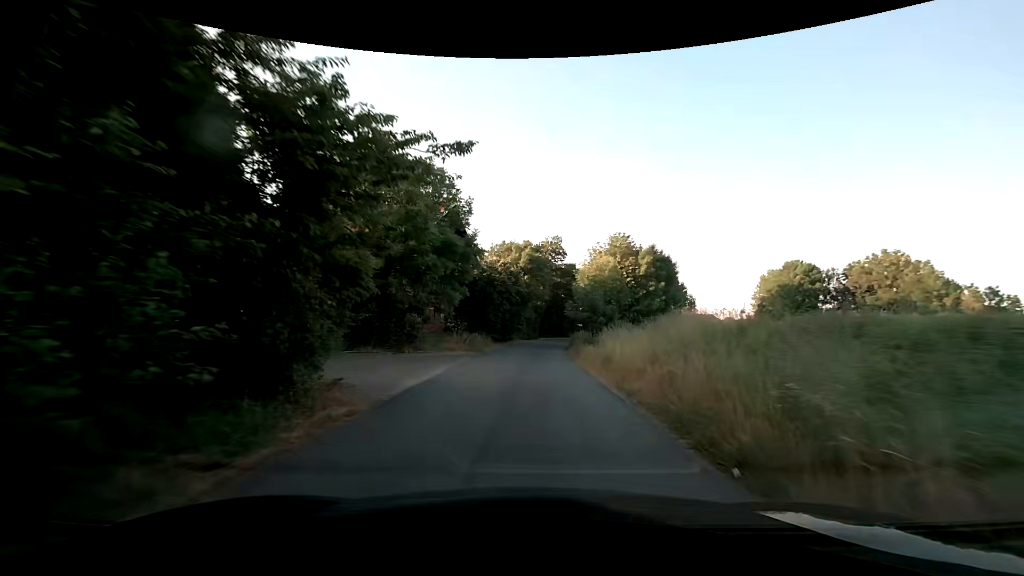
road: unclassified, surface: asphalt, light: Day
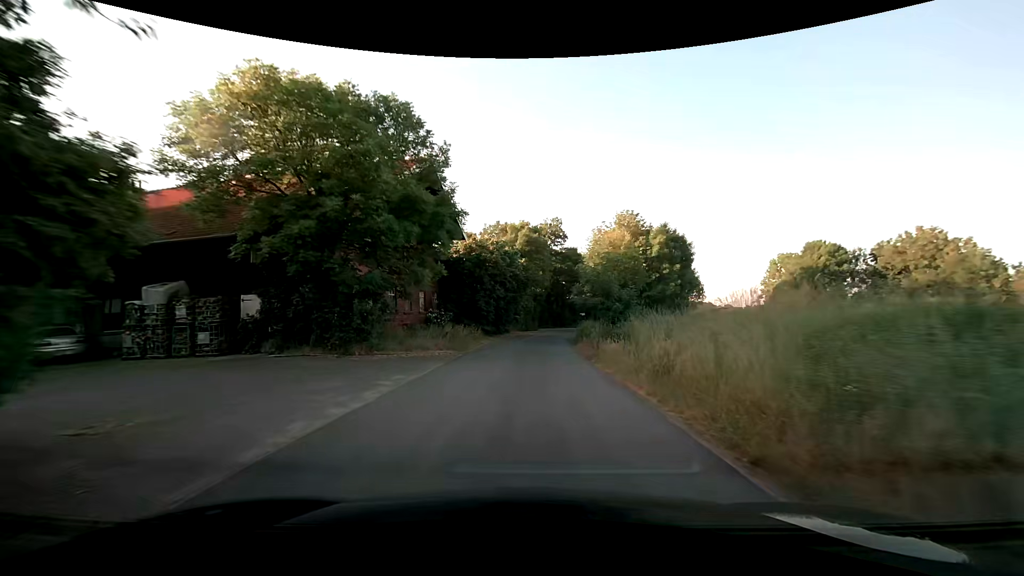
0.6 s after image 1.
(0.0, +6.8) m; 0°
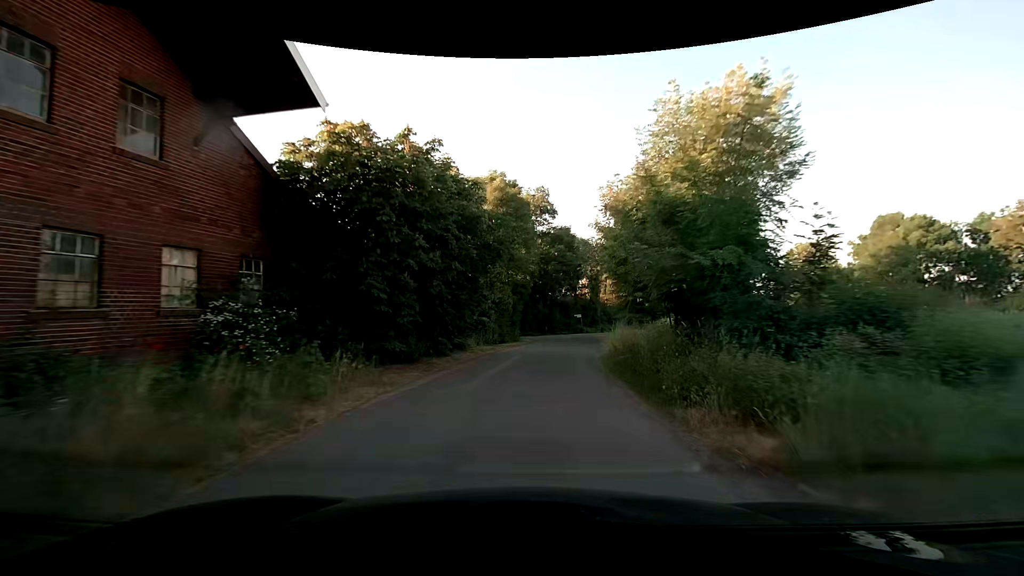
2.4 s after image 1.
(+0.2, +20.3) m; +2°
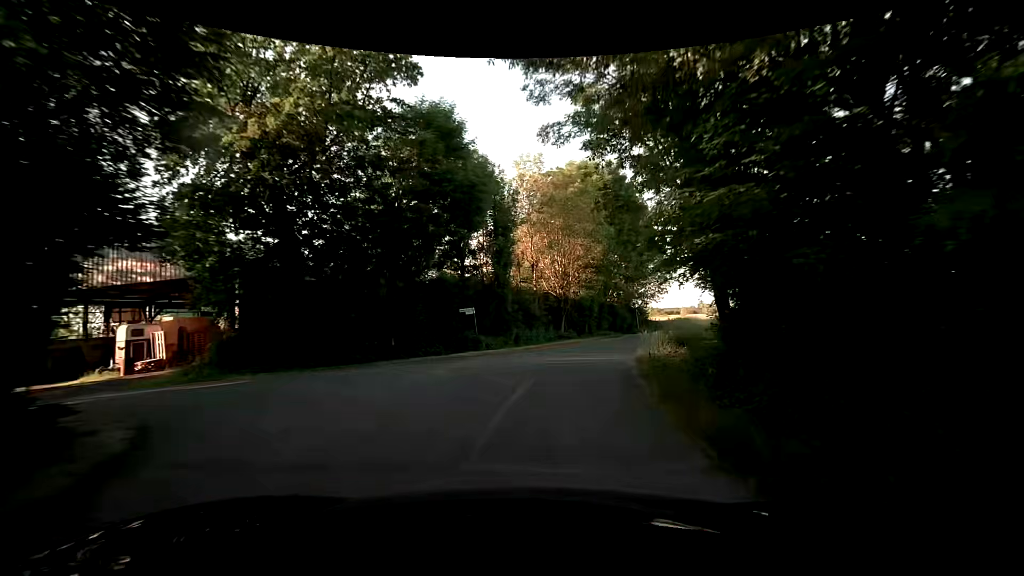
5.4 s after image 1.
(+3.3, +32.8) m; +13°
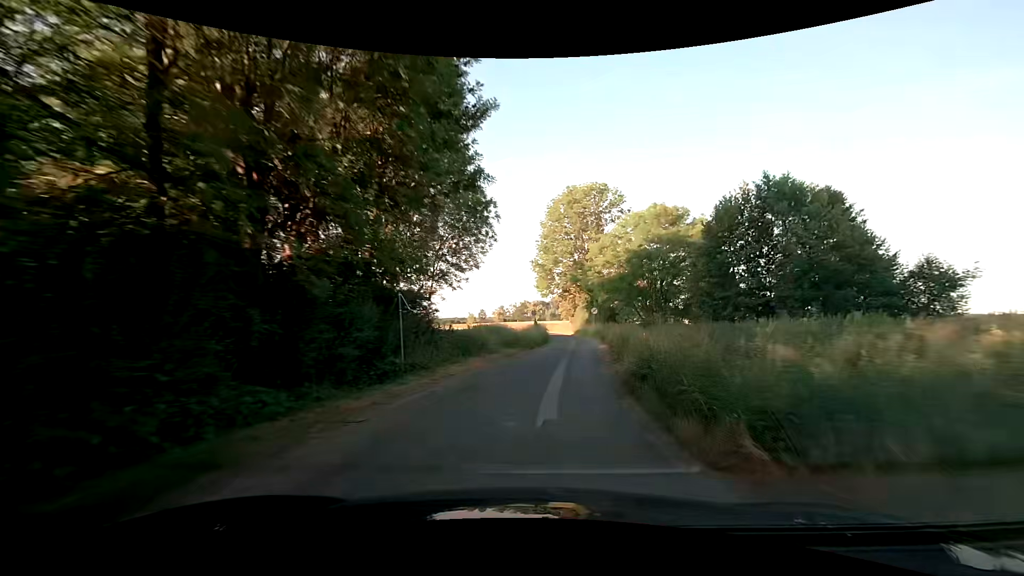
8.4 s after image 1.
(+7.5, +35.9) m; +24°
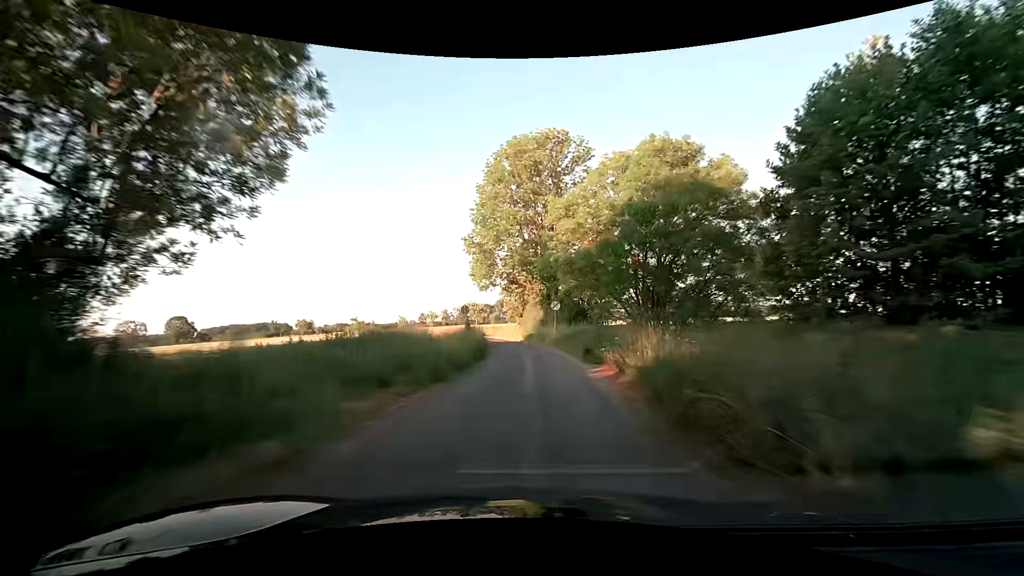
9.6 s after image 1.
(+1.1, +17.1) m; +5°
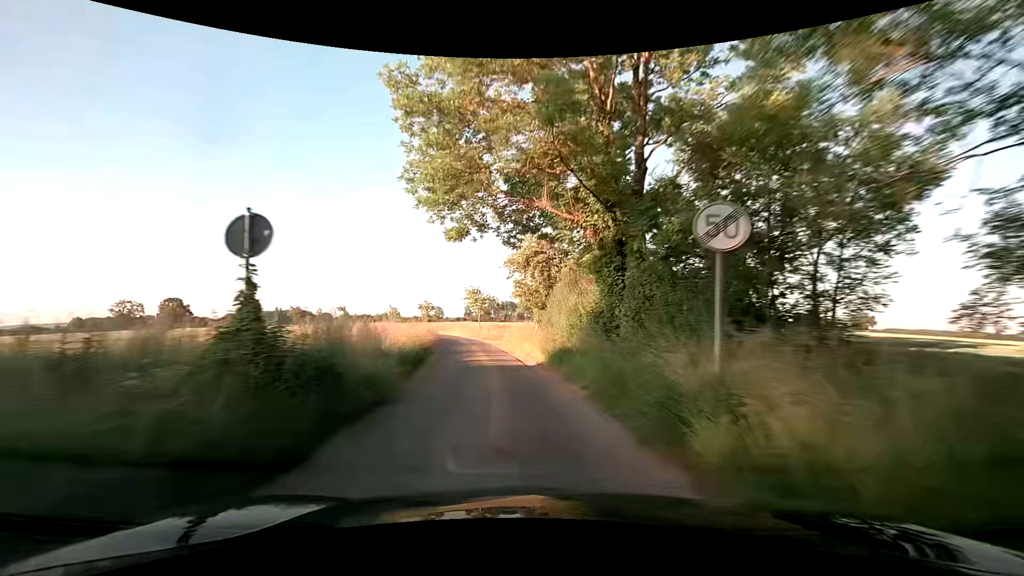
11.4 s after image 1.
(+0.6, +26.7) m; -2°
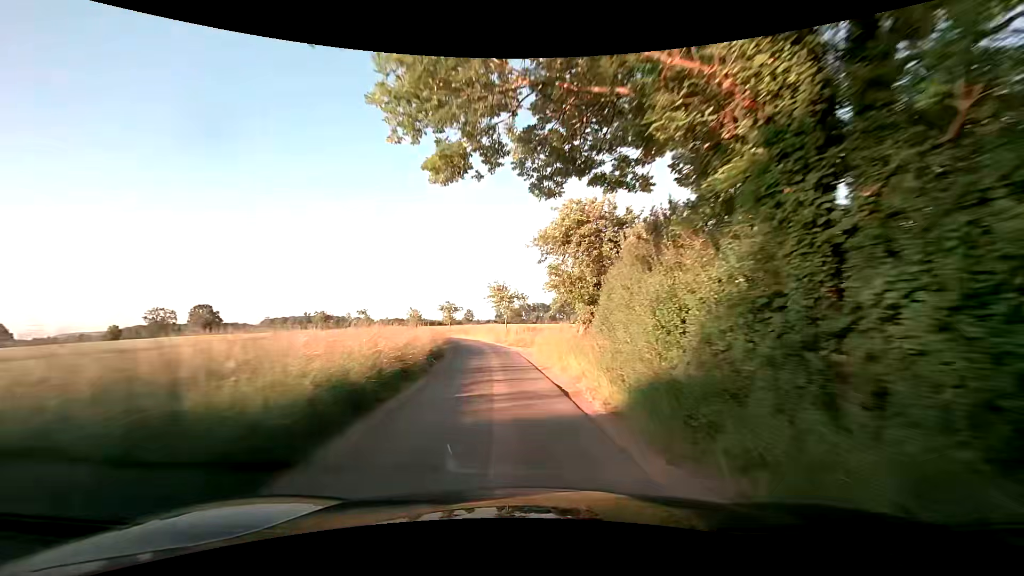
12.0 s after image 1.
(-0.3, +8.9) m; -4°
(0, +10) (-1, +20) (-2, +30) (-3, +40) (-5, +50) (-8, +59) (-12, +68) (-17, +77) (-22, +86) (-28, +94) m
